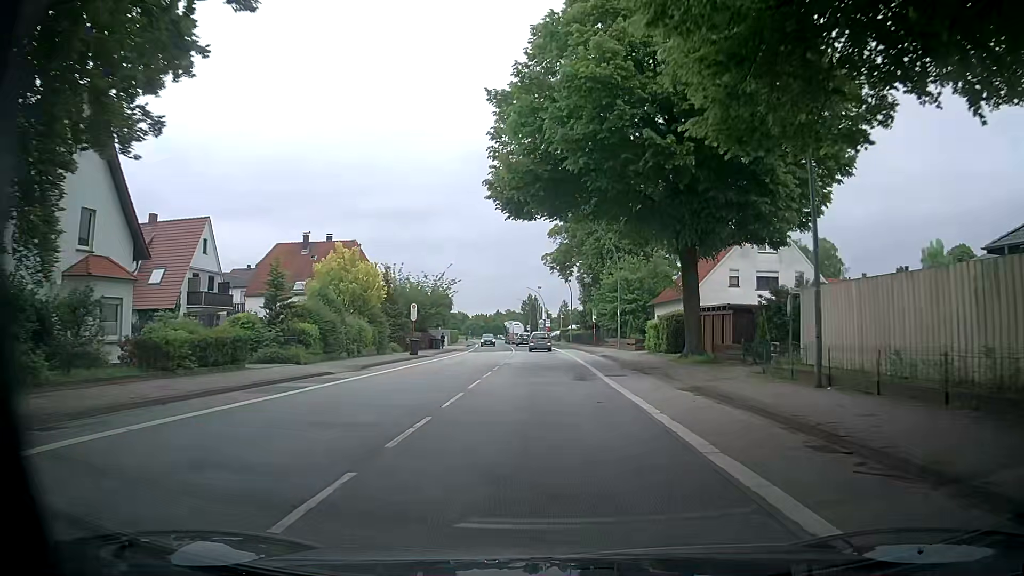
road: primary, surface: asphalt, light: Day
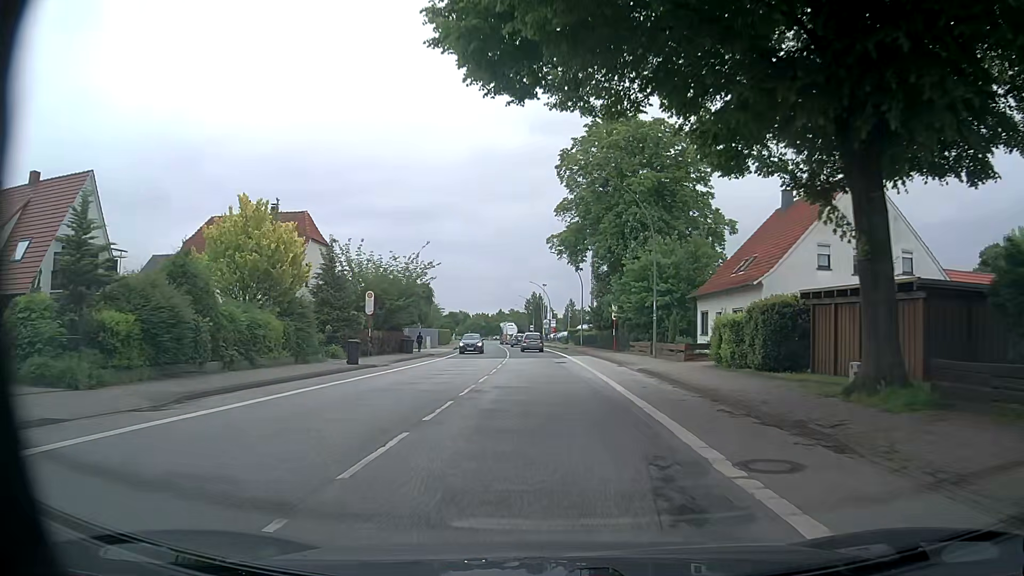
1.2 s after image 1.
(+0.2, +15.2) m; +1°
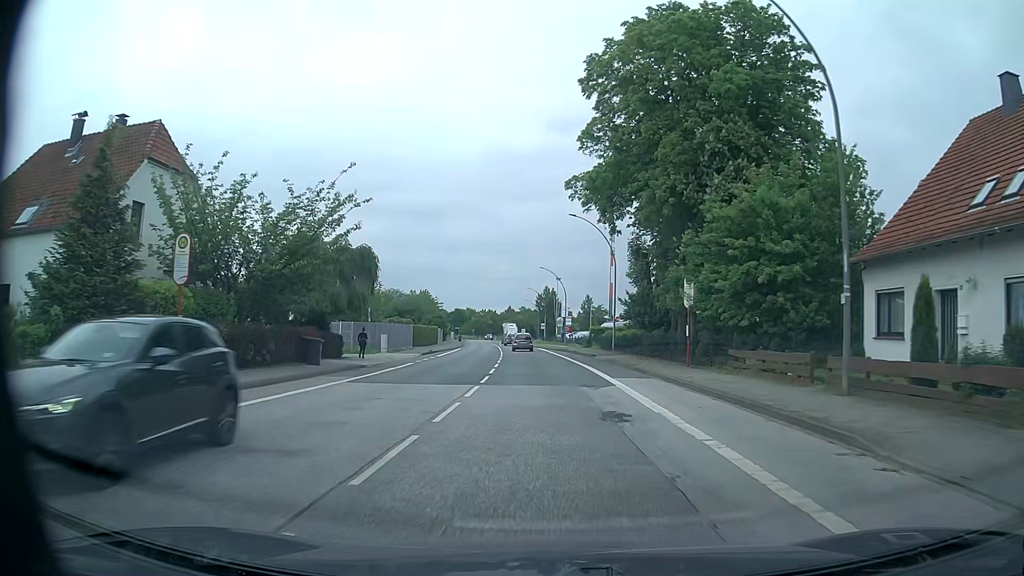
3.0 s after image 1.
(-0.5, +22.8) m; -2°
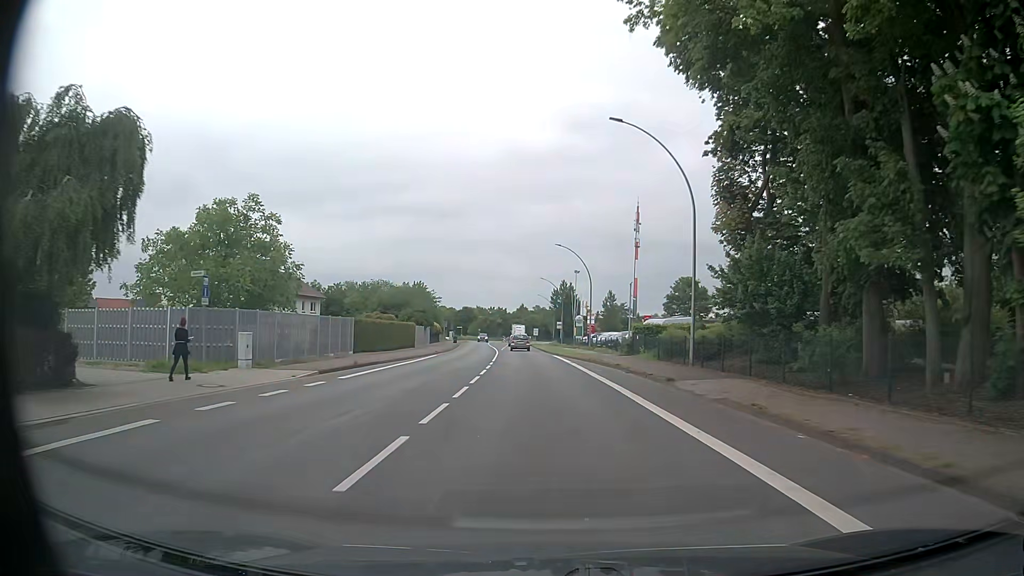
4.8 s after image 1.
(-0.1, +22.8) m; -1°
(0, +10) (0, +20) (0, +30) (-1, +40) (-1, +50) (-2, +60) (-2, +70) (-3, +80) (-3, +90) (-4, +100) m
